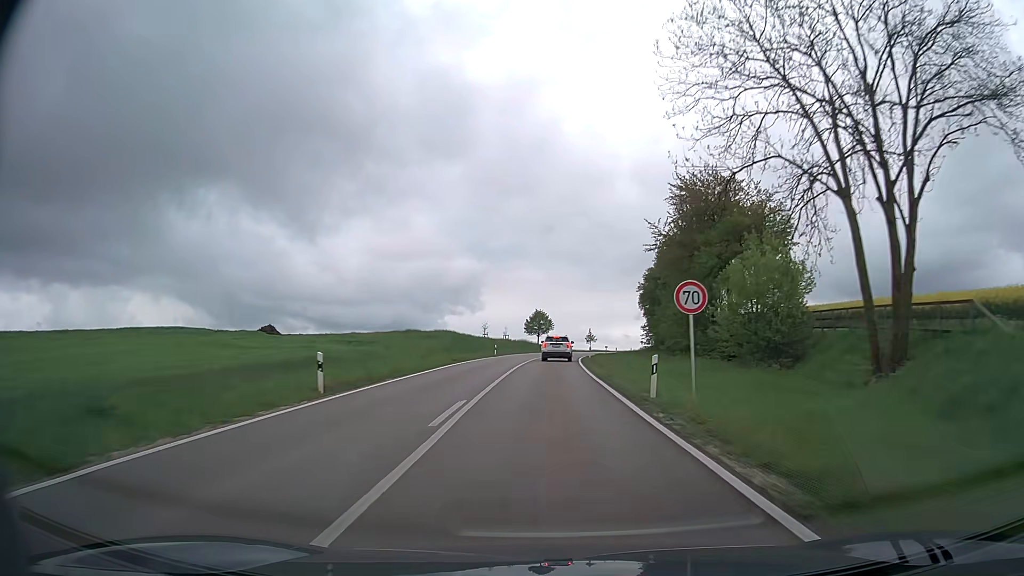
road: secondary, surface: asphalt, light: Day
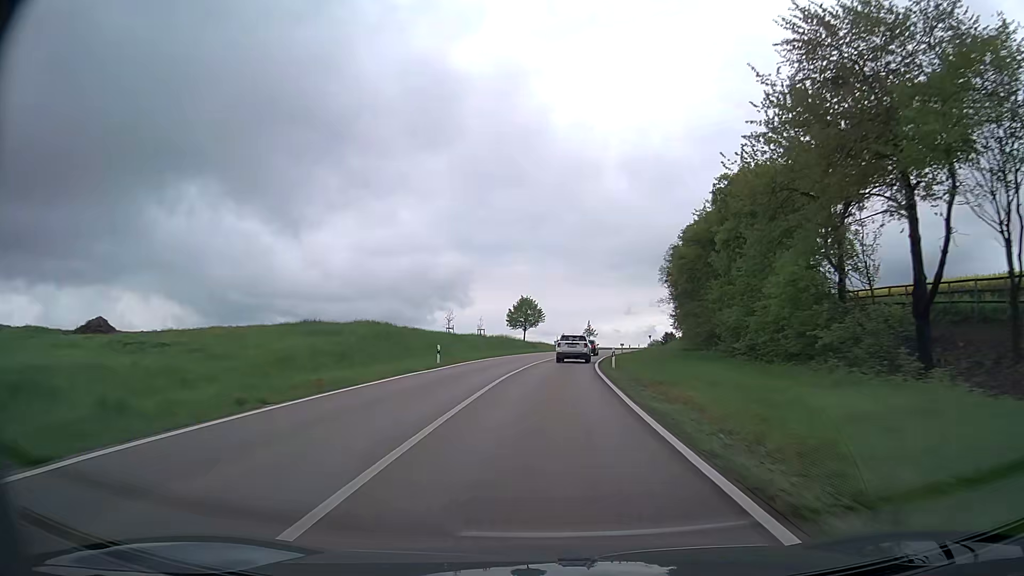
(+0.1, +28.0) m; +1°
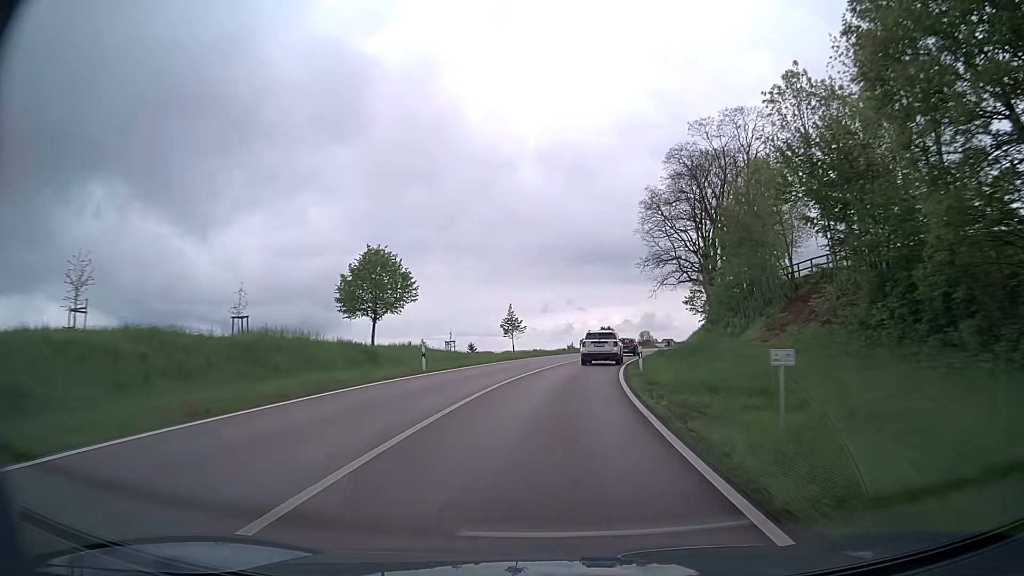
(+2.5, +52.1) m; +7°
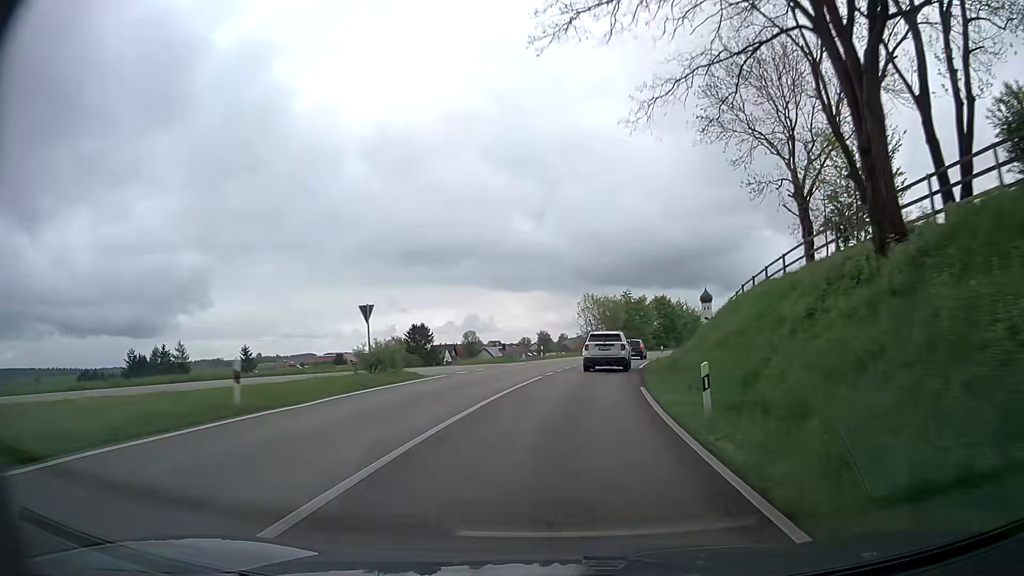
(+7.7, +61.1) m; +15°
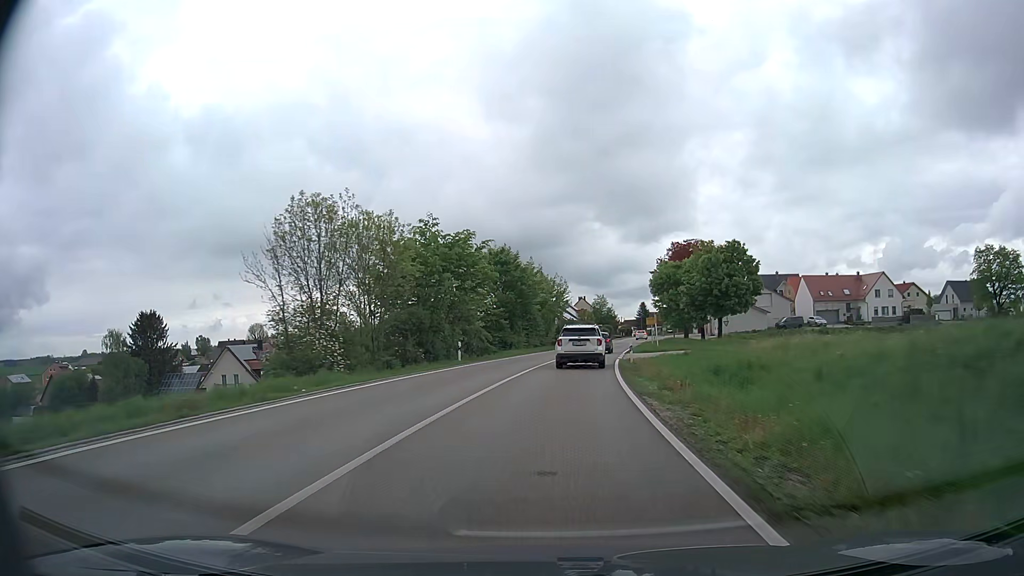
(+7.6, +56.3) m; +15°
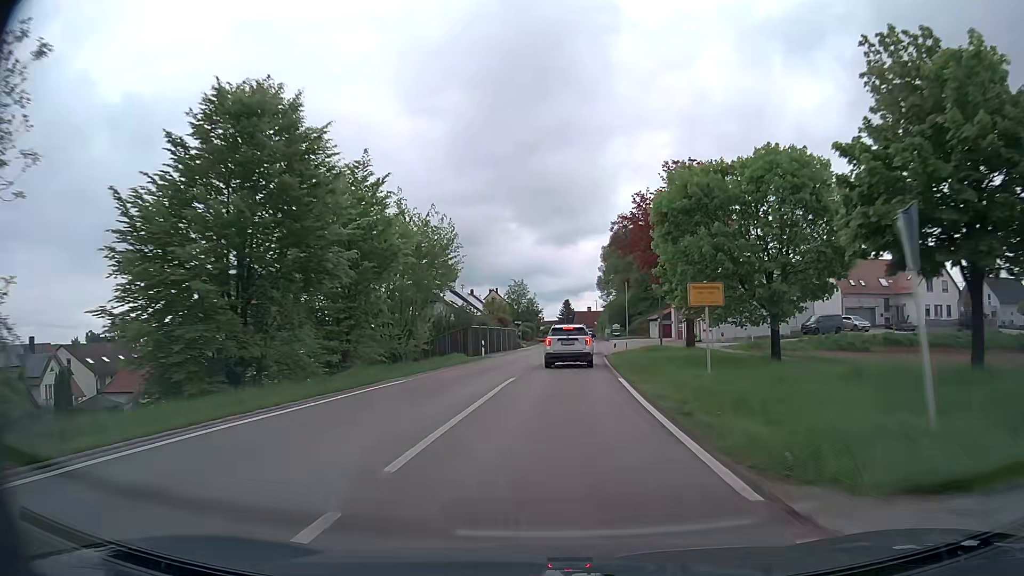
(+2.7, +41.1) m; +7°
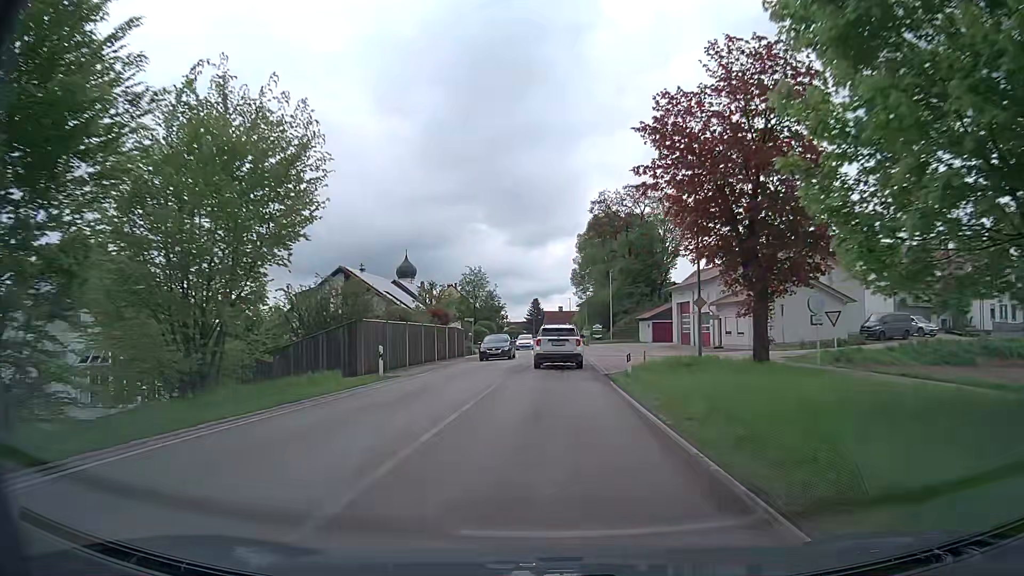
(+0.6, +19.5) m; +3°
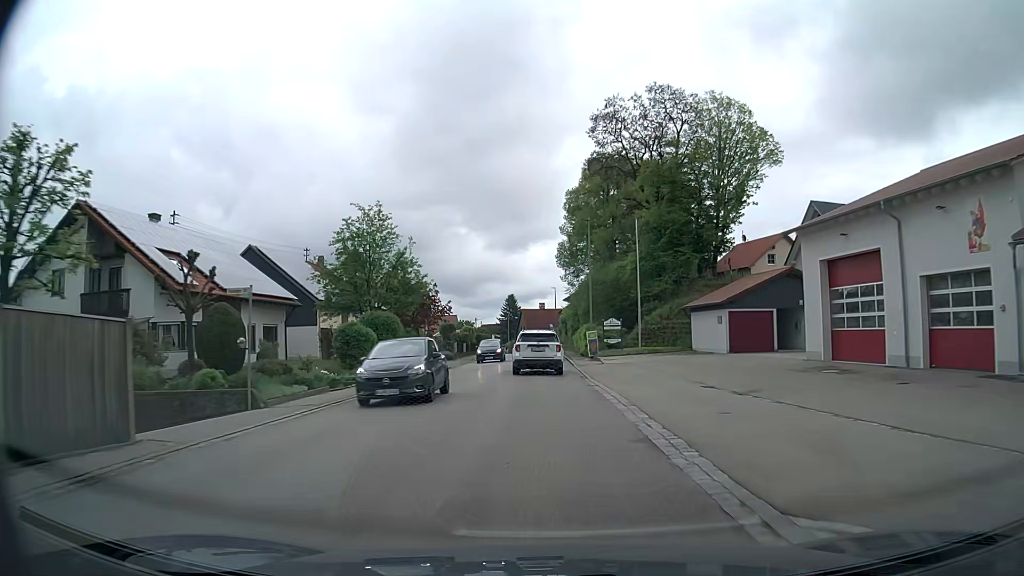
(+1.0, +37.4) m; +2°
(0, +10) (0, +20) (0, +30) (0, +40) (0, +50) (0, +60) (-1, +70) (-1, +80) (-1, +90) (-2, +100) m
